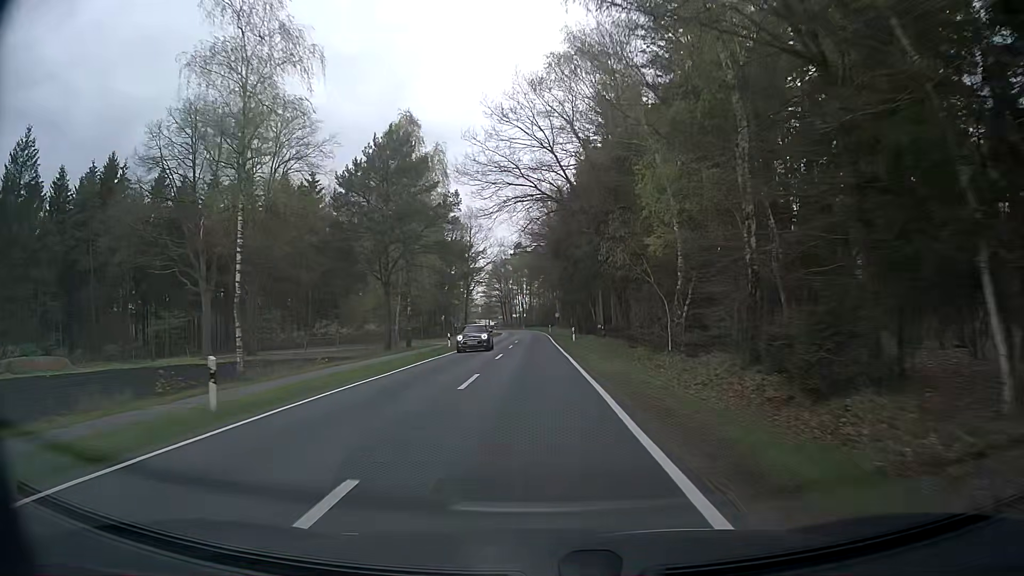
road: secondary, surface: asphalt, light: Day
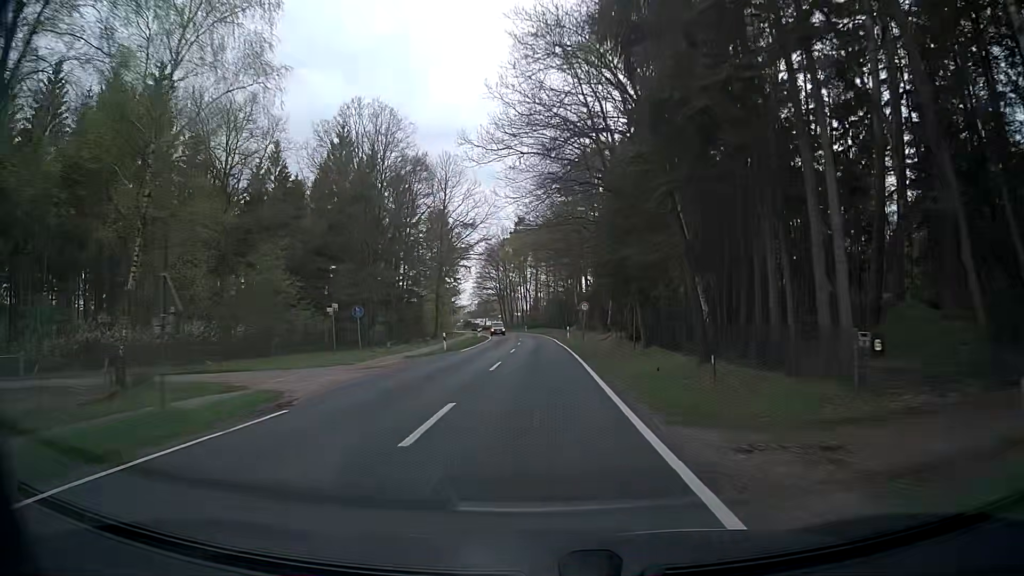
(-0.2, +43.0) m; 0°
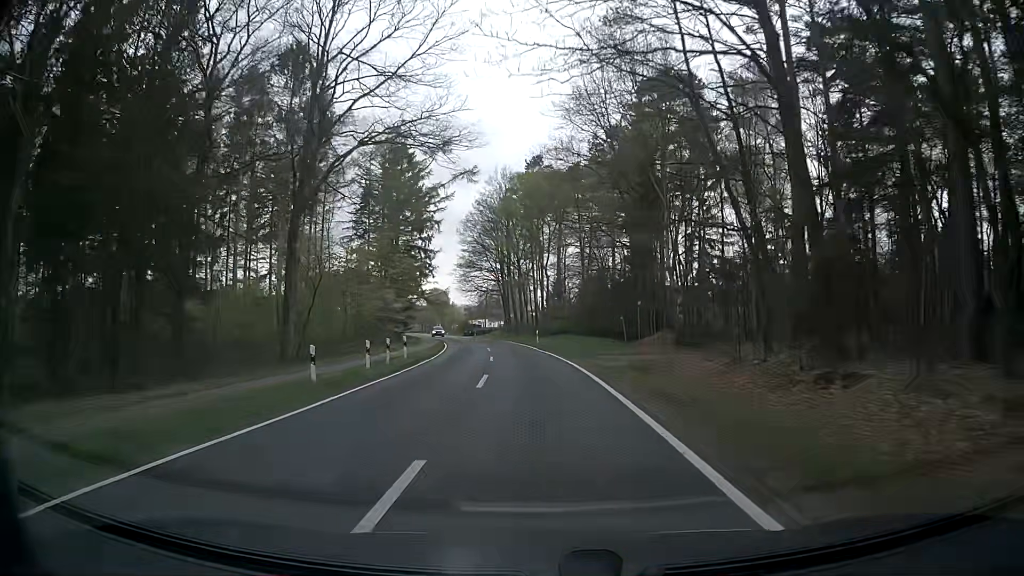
(-0.5, +53.7) m; -2°
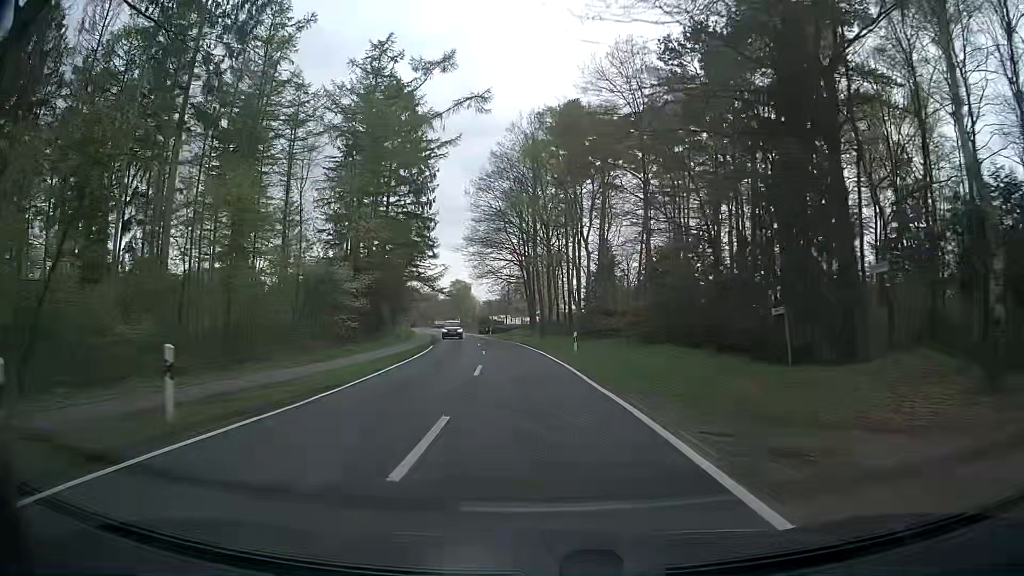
(-0.4, +21.4) m; -2°
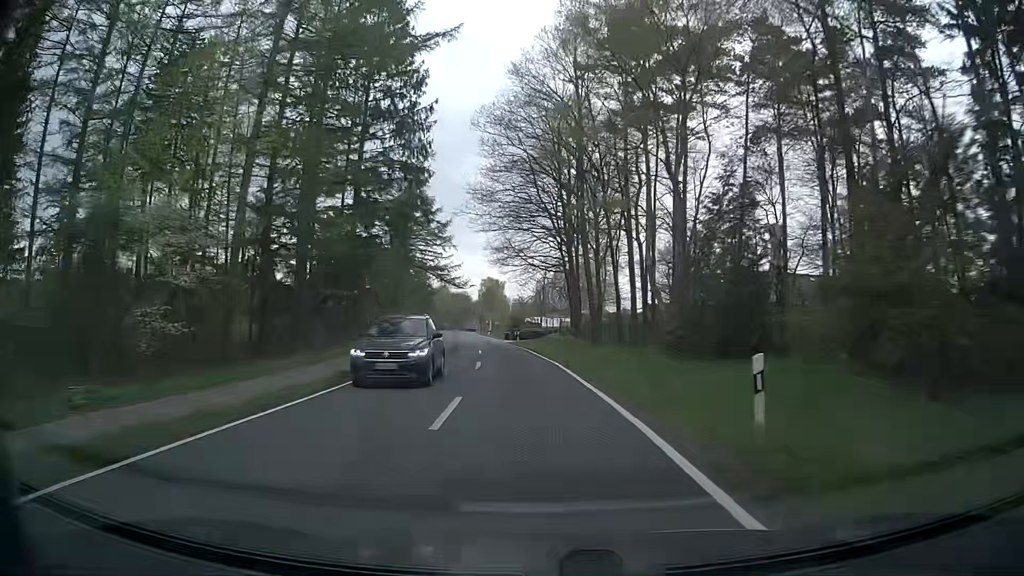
(-0.5, +21.5) m; -3°
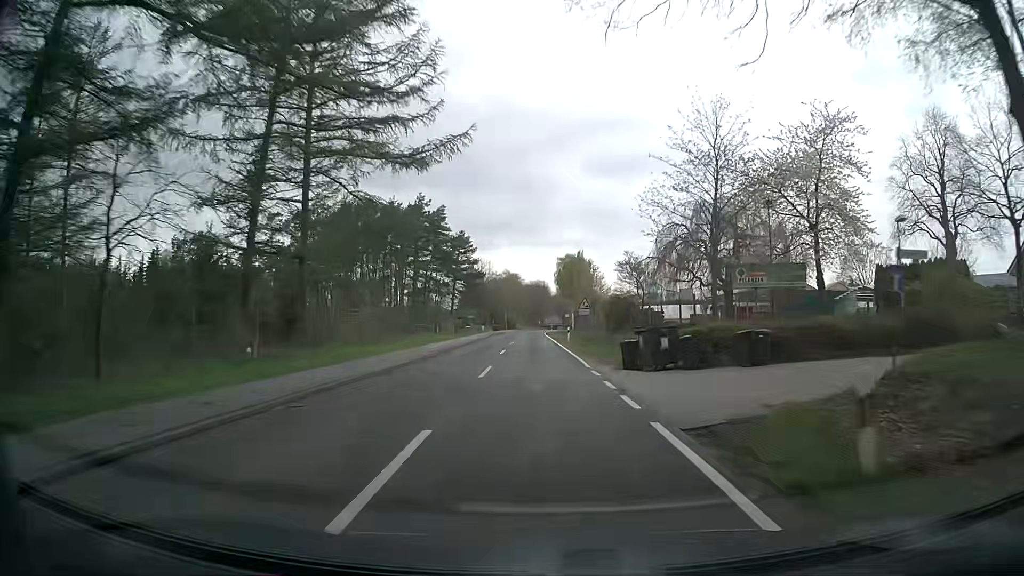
(-4.2, +53.5) m; -7°
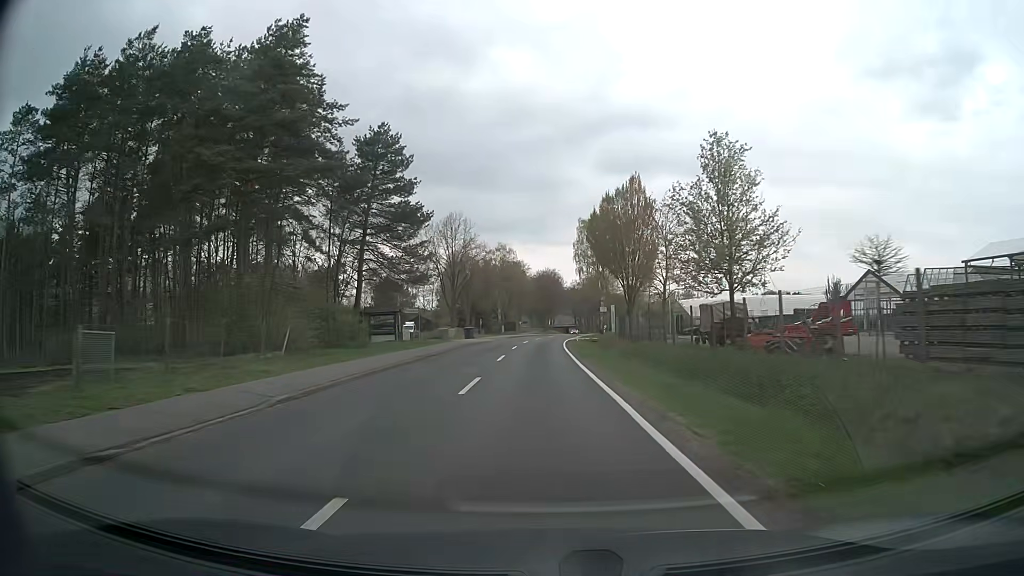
(-1.1, +53.8) m; -1°
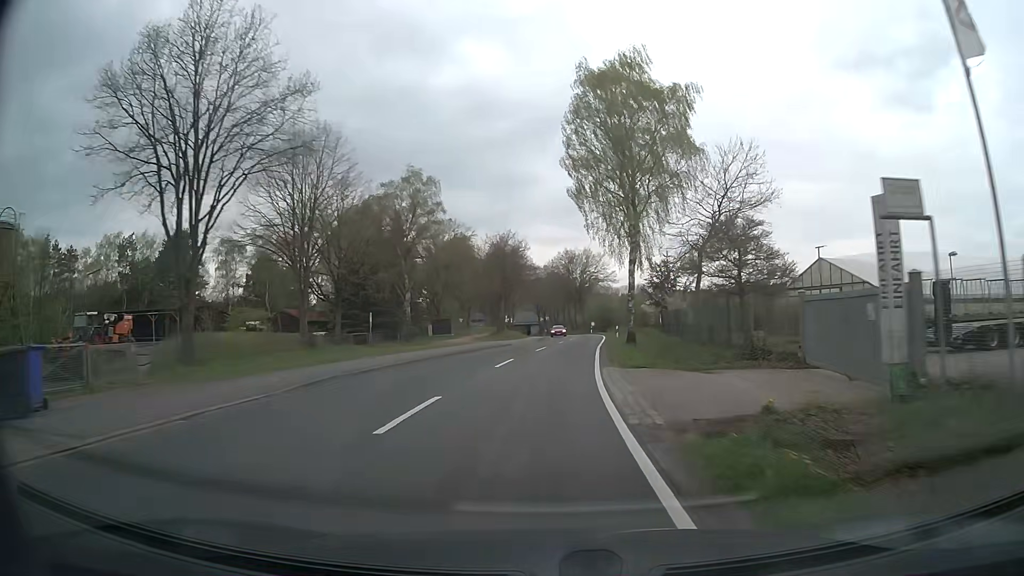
(+0.8, +53.9) m; +3°
(0, +10) (+1, +20) (+1, +30) (+2, +40) (+3, +50) (+4, +60) (+5, +70) (+5, +80) (+5, +90) (+5, +100) m
